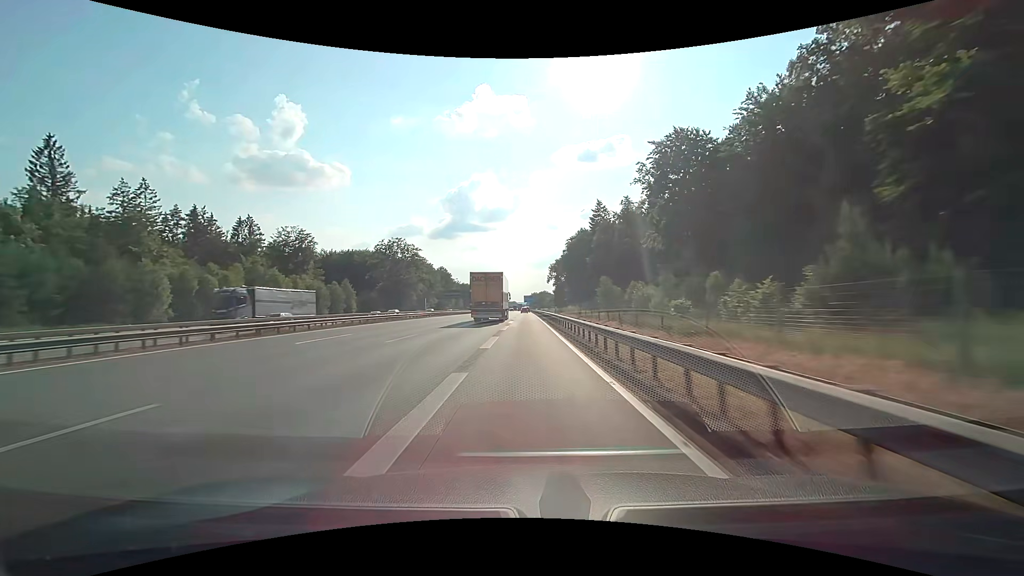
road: motorway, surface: concrete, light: Day
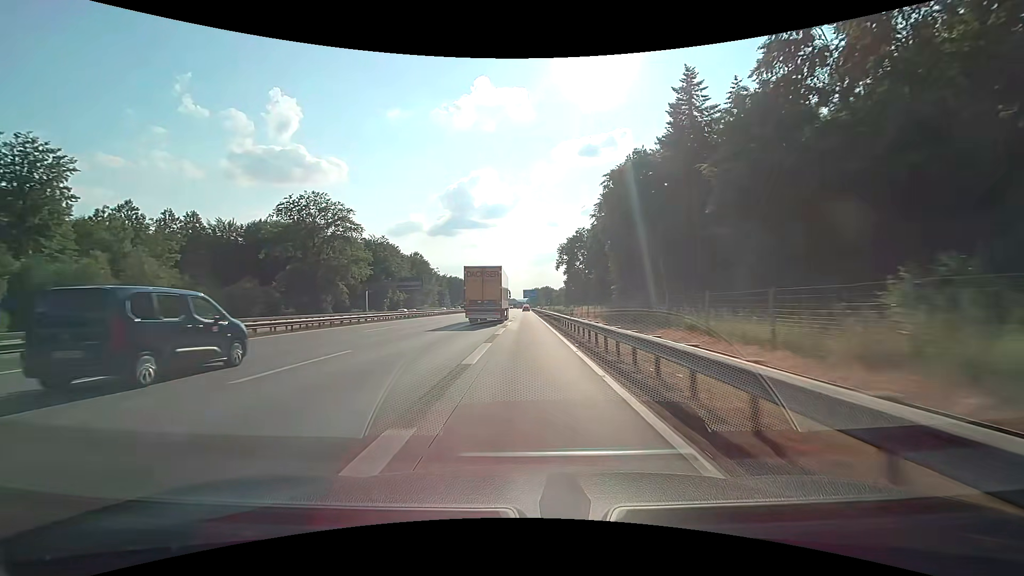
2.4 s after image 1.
(0.0, +64.2) m; 0°
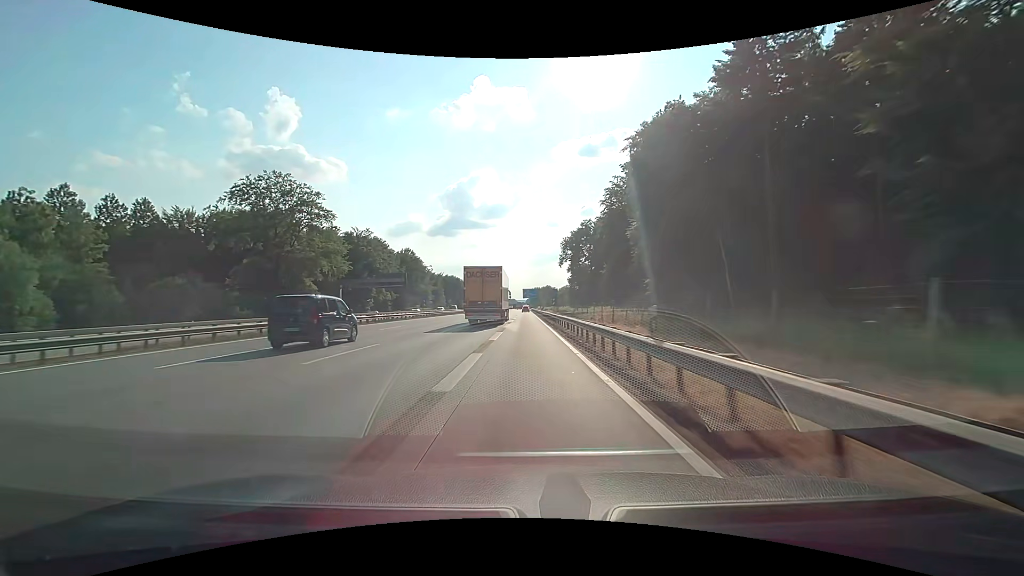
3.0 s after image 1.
(0.0, +15.4) m; 0°
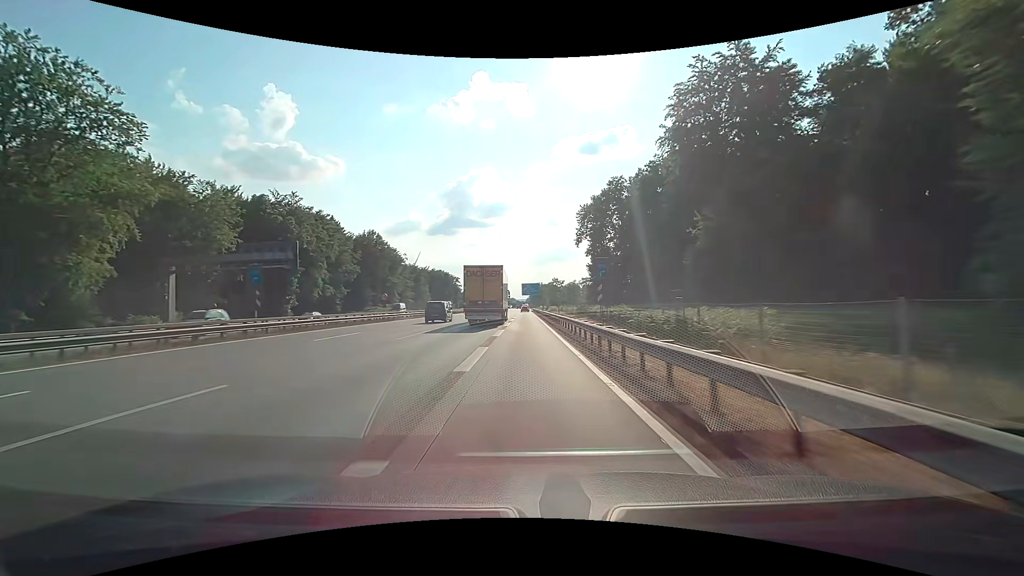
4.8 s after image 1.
(-0.1, +45.4) m; 0°
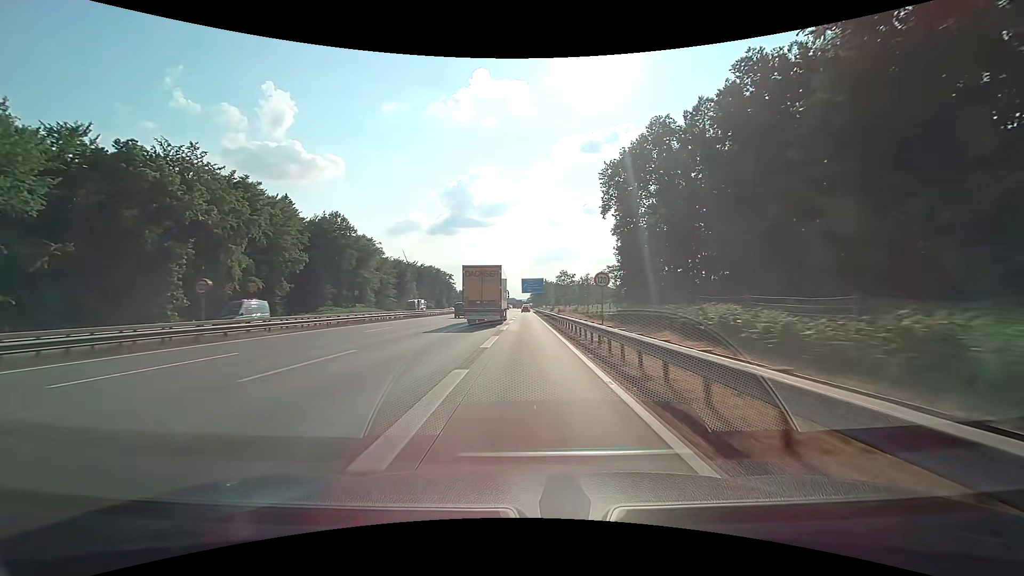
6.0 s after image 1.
(0.0, +29.9) m; 0°
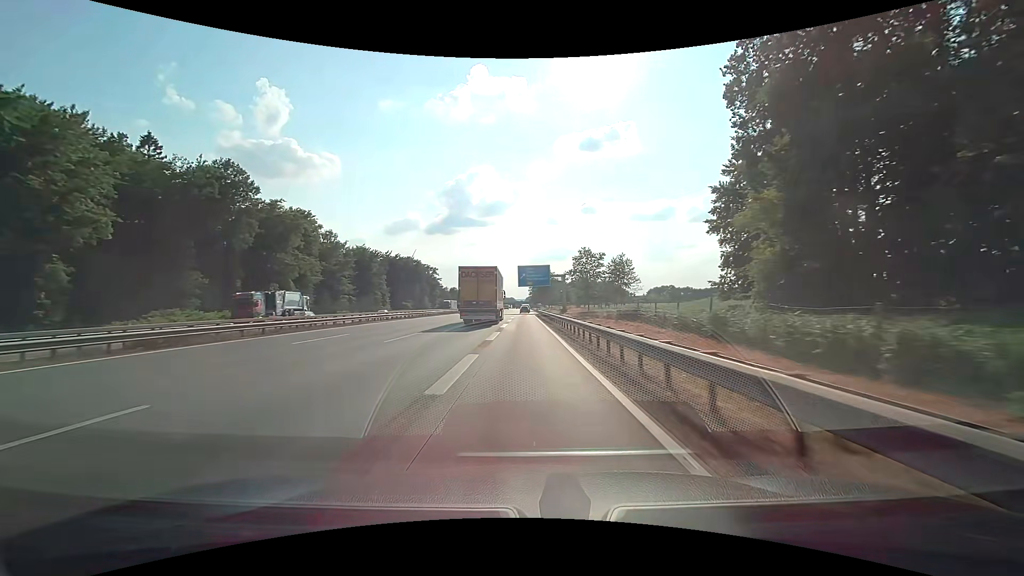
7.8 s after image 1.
(+0.2, +44.4) m; 0°
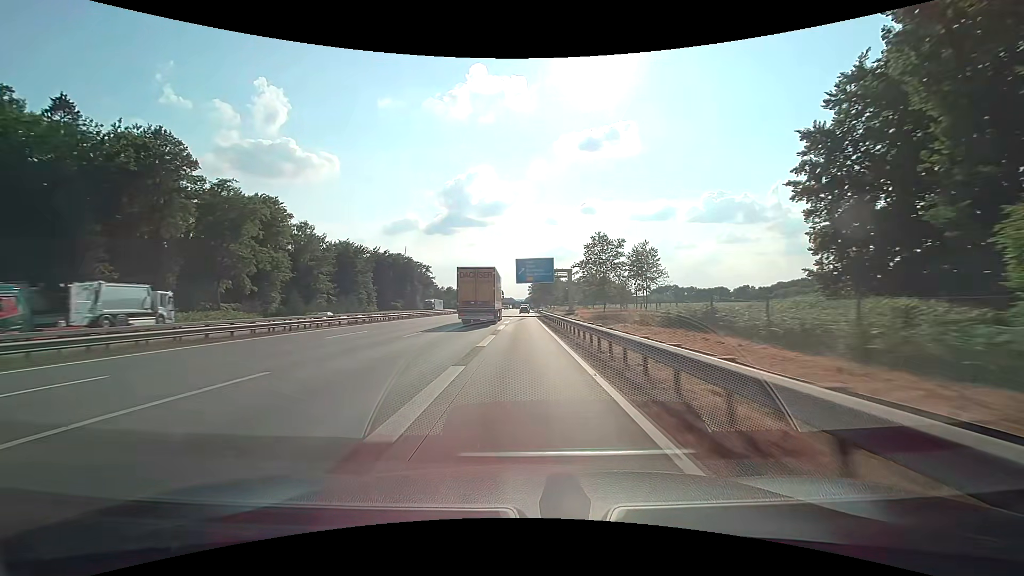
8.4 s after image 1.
(0.0, +14.7) m; 0°
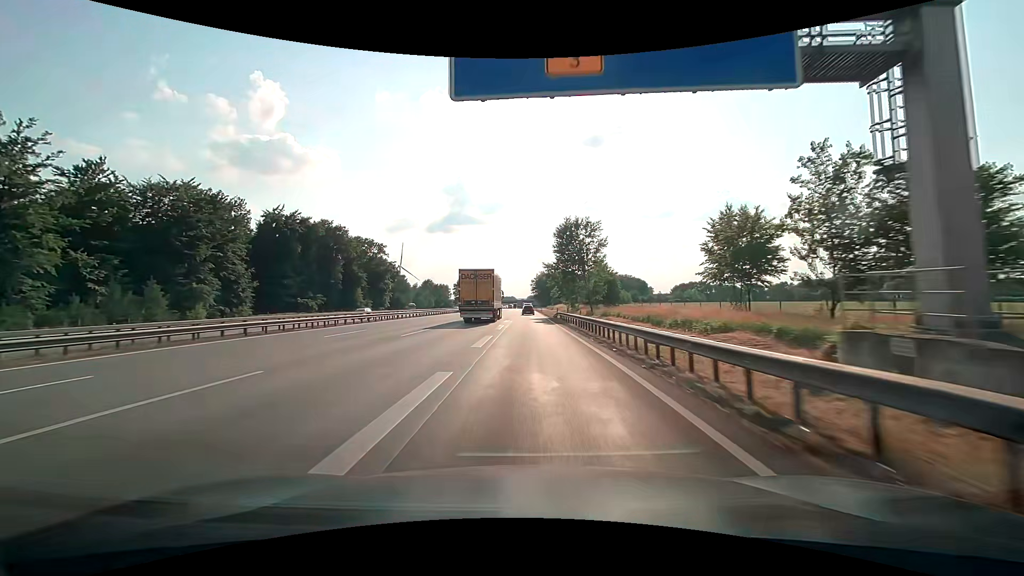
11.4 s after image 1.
(-0.3, +72.9) m; 0°
(0, +10) (0, +20) (0, +30) (0, +40) (0, +50) (0, +60) (0, +70) (0, +80) (0, +90) (0, +100) m
